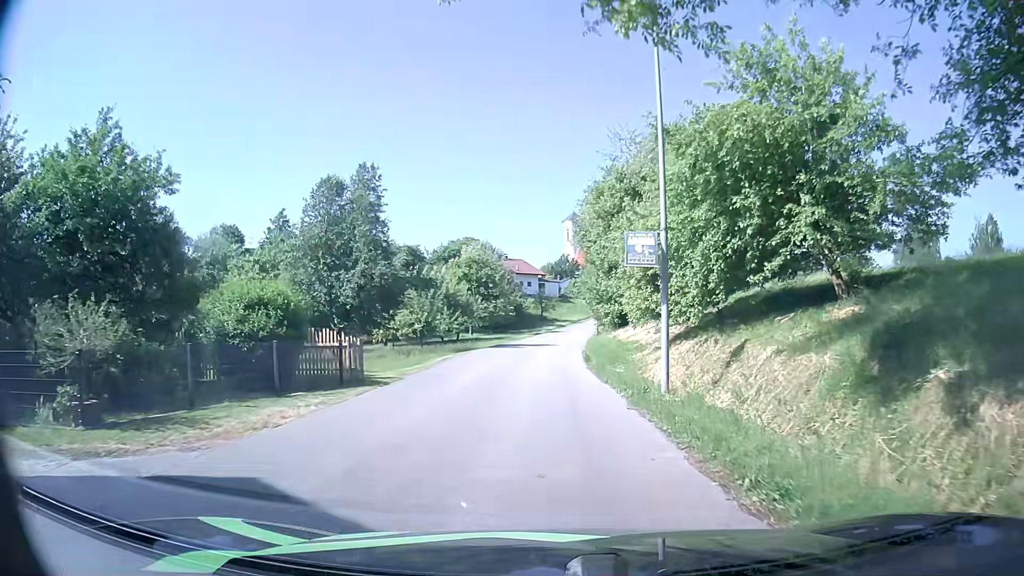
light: Day
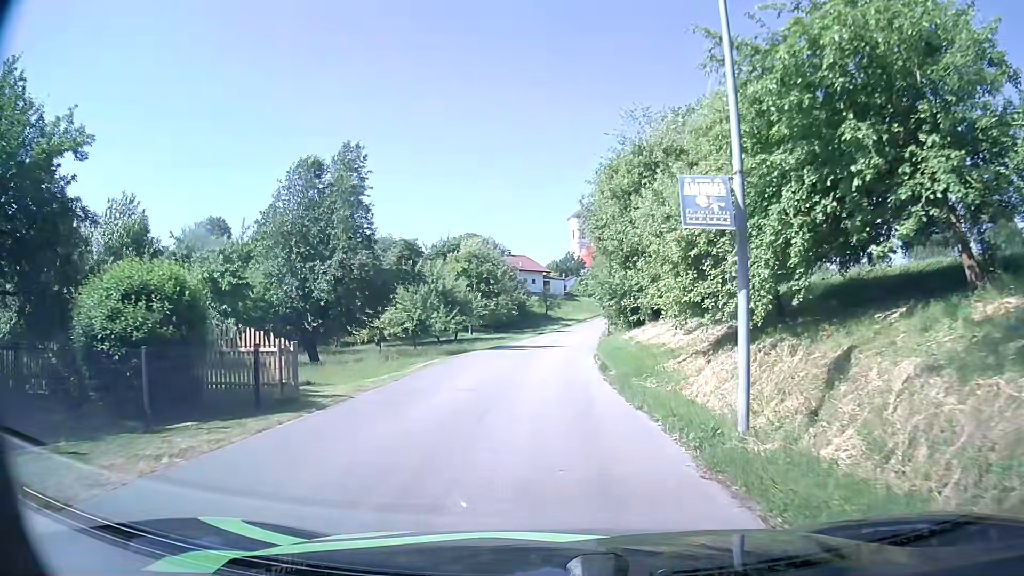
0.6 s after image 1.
(0.0, +5.0) m; -1°
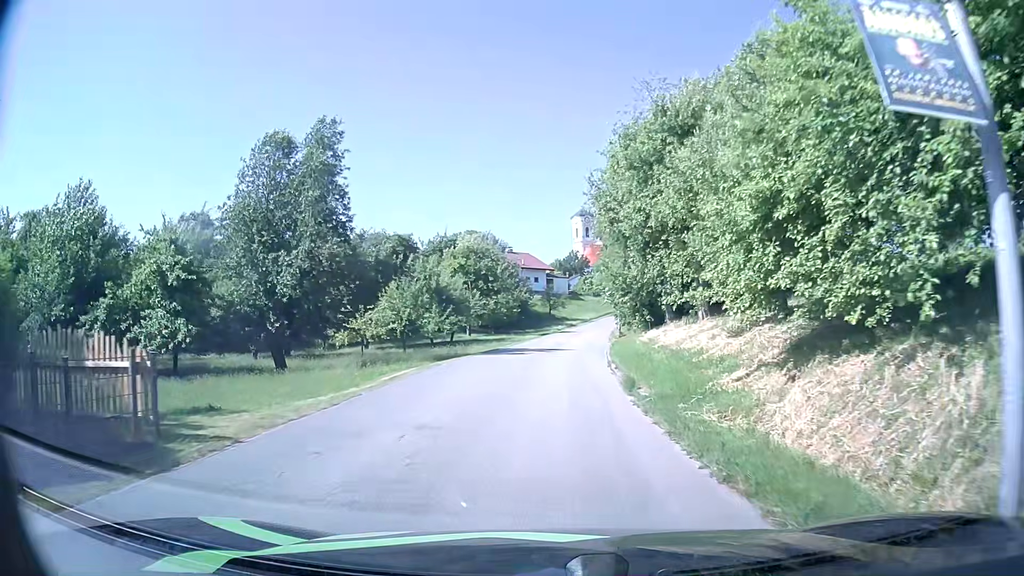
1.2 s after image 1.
(+0.1, +5.0) m; +2°
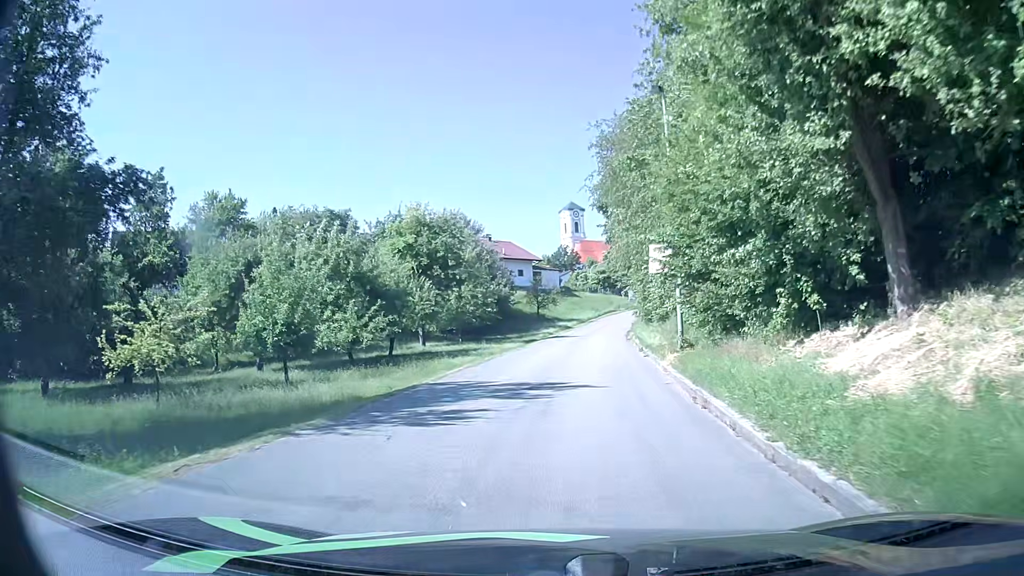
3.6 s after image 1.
(0.0, +20.3) m; 0°
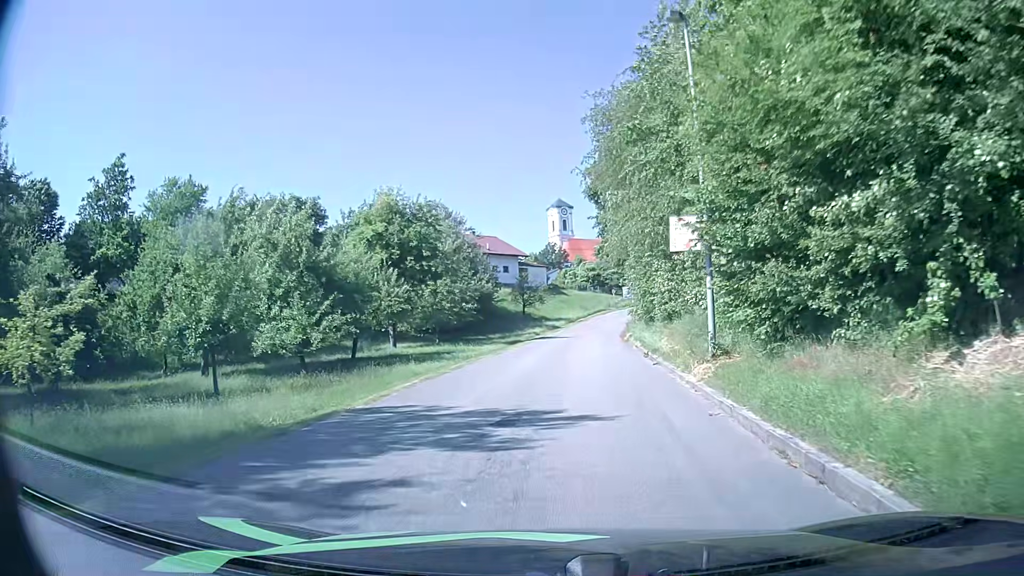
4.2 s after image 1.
(+0.1, +5.1) m; +1°
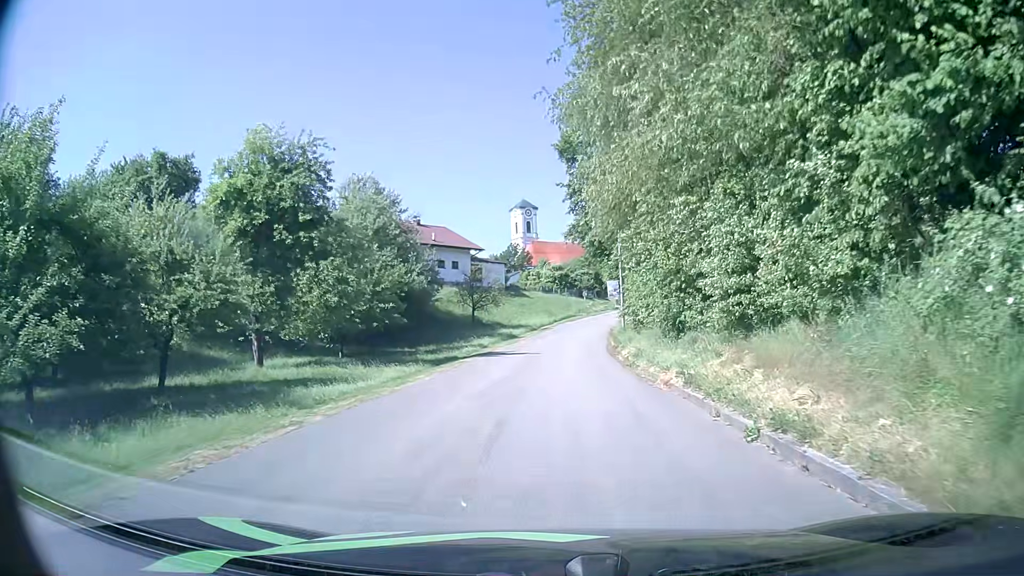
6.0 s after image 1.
(+0.6, +15.5) m; +4°
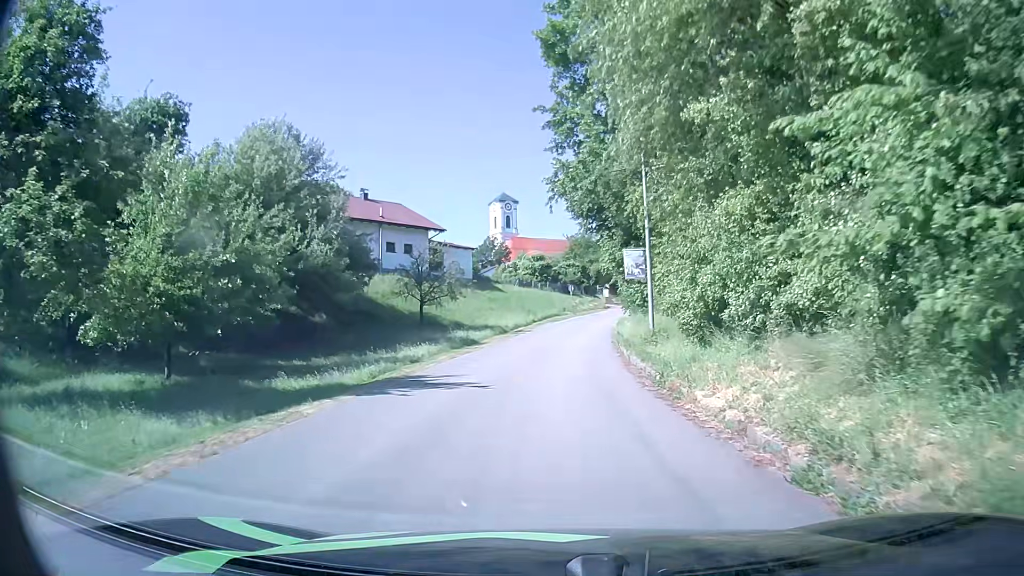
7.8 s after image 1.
(+0.1, +15.4) m; +1°
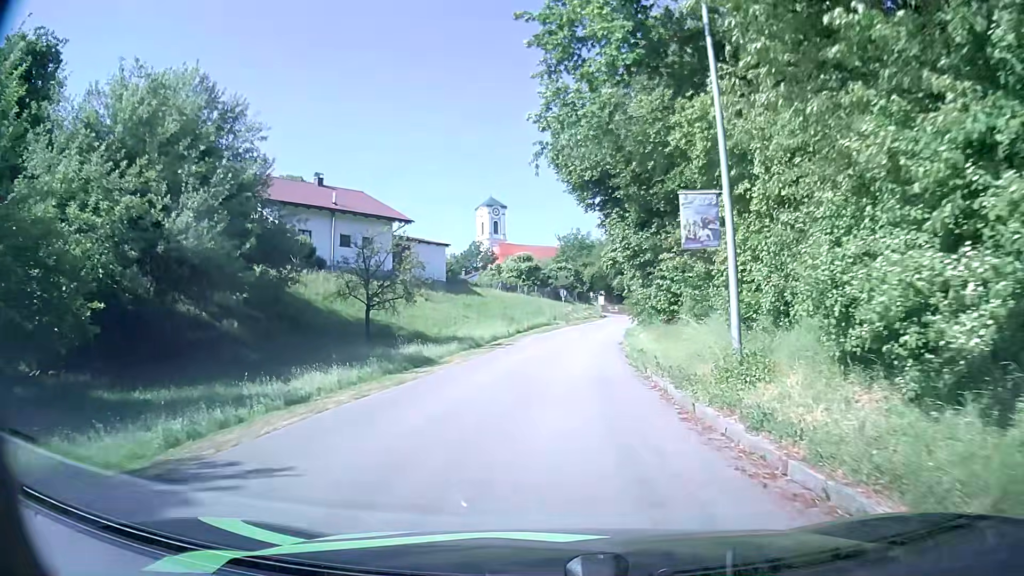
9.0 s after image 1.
(+0.1, +10.1) m; +1°
